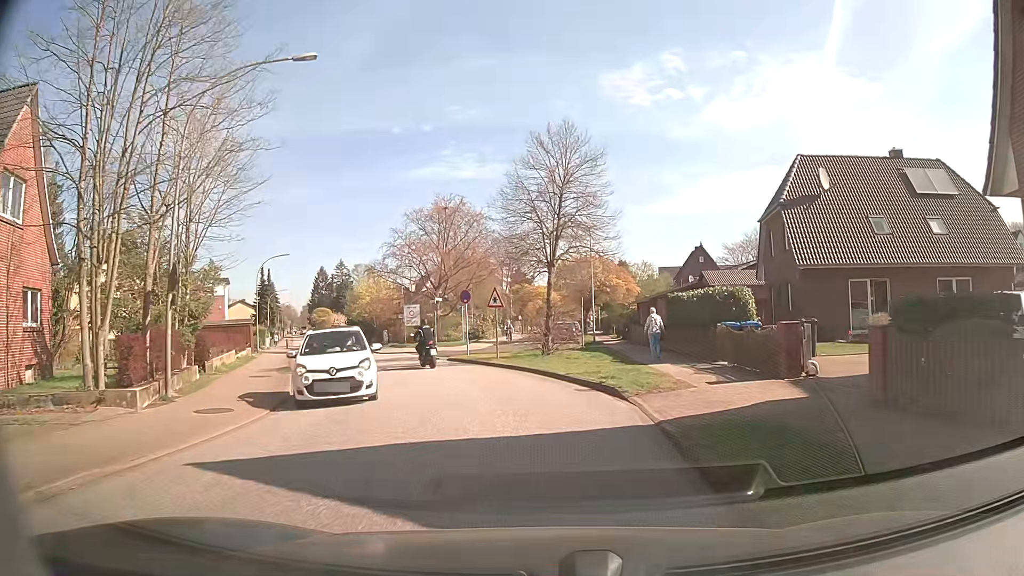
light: Day
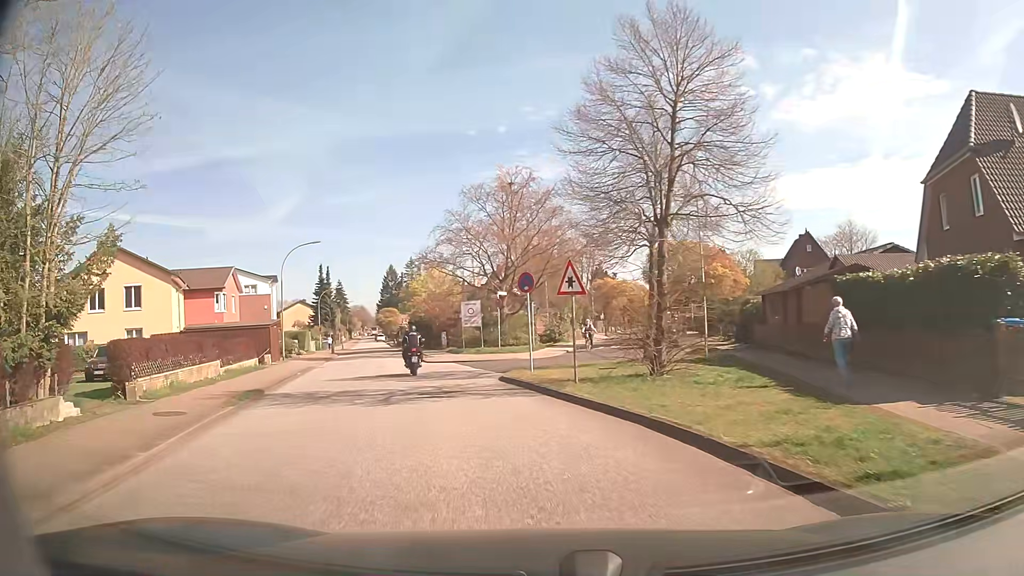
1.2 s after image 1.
(-0.5, +9.8) m; -8°
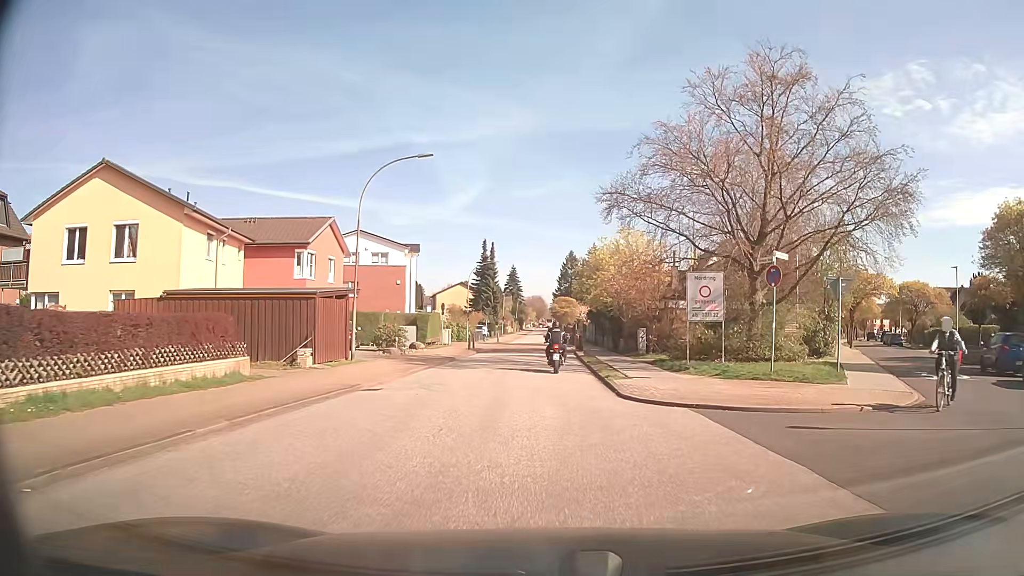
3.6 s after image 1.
(-3.3, +19.8) m; -15°
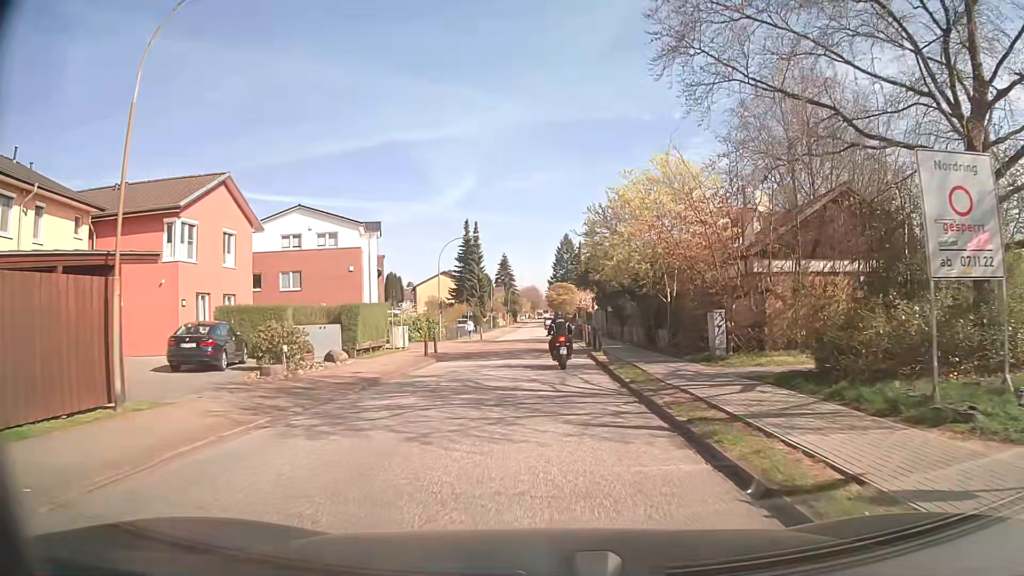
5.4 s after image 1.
(+0.1, +14.6) m; +1°
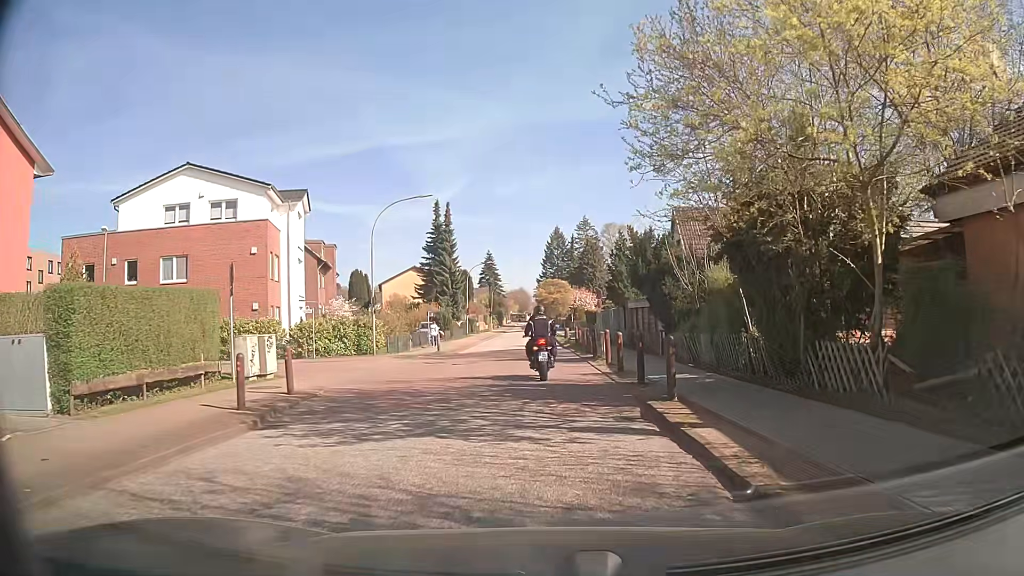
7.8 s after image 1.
(0.0, +16.3) m; +1°
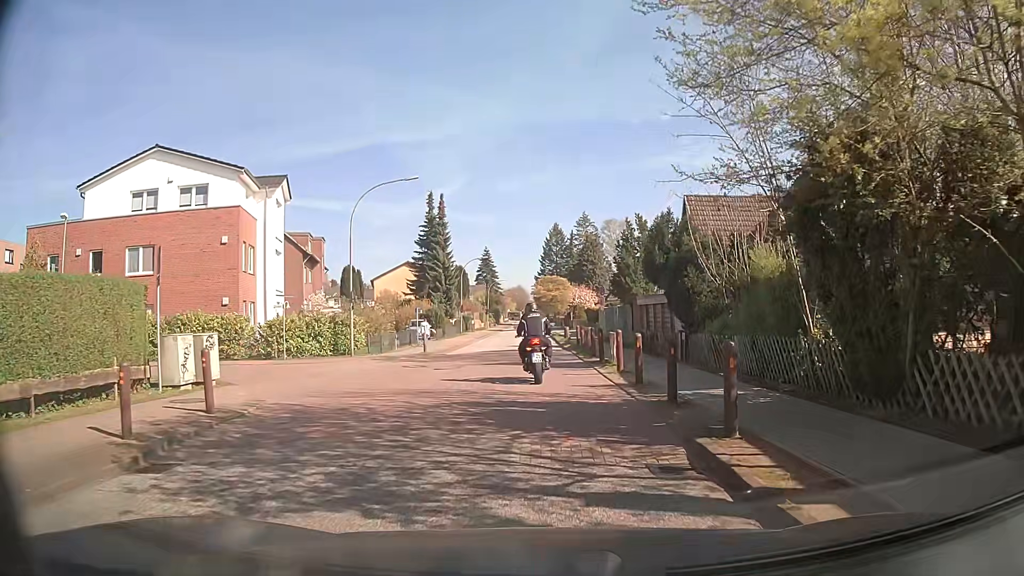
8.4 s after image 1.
(0.0, +3.4) m; 0°
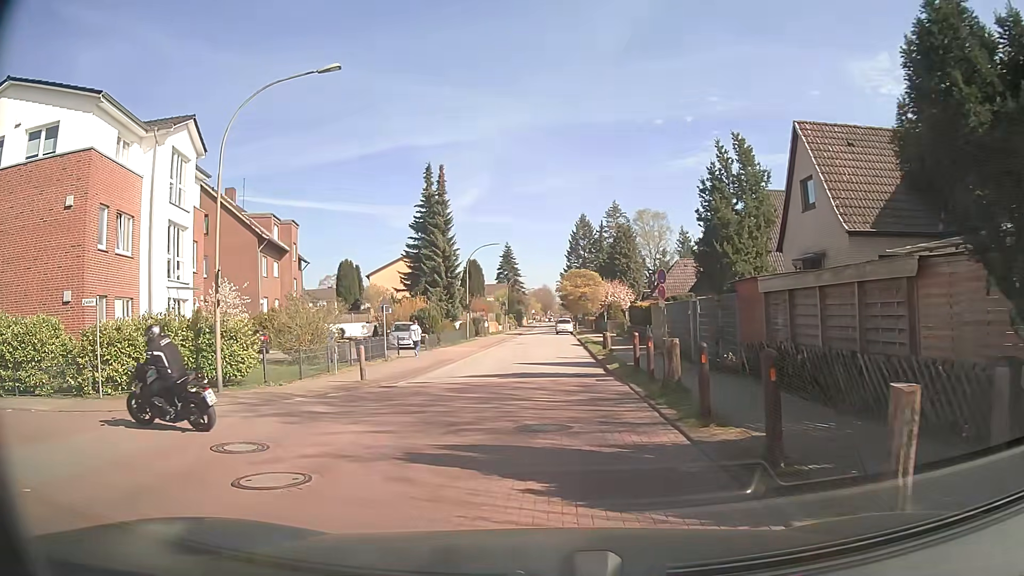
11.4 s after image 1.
(0.0, +13.7) m; -2°
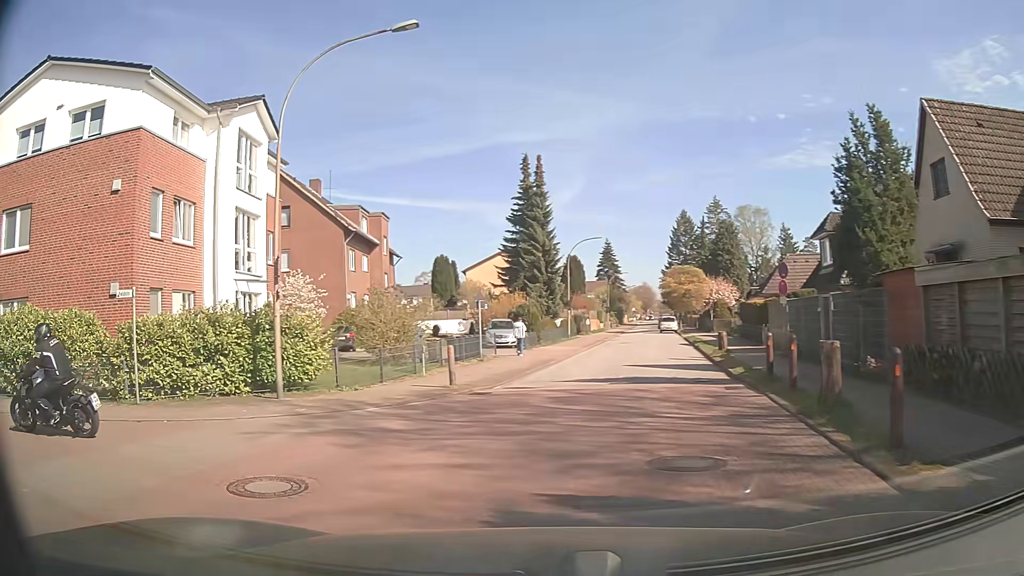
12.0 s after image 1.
(-0.2, +2.4) m; -10°
